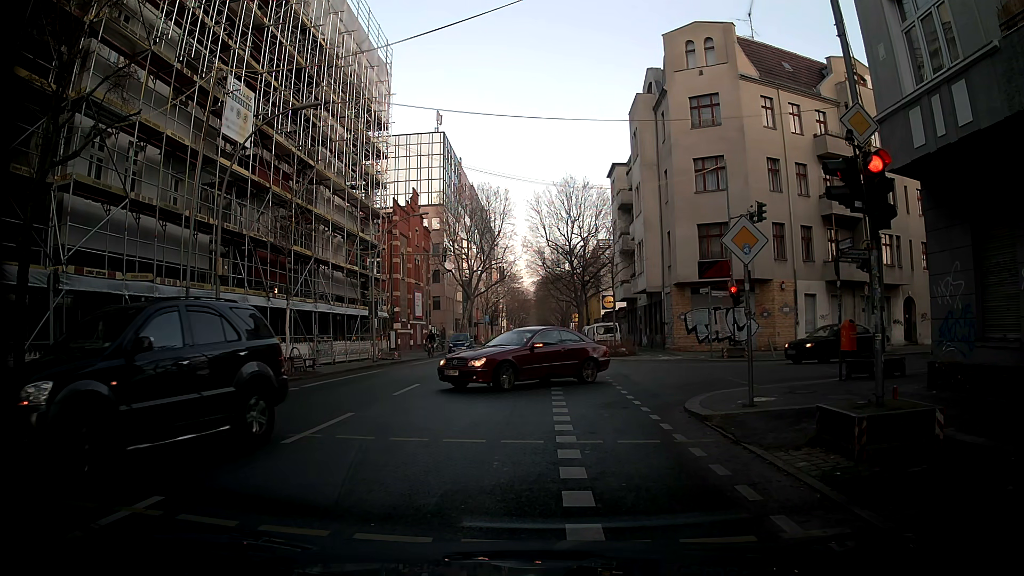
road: tertiary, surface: asphalt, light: Day
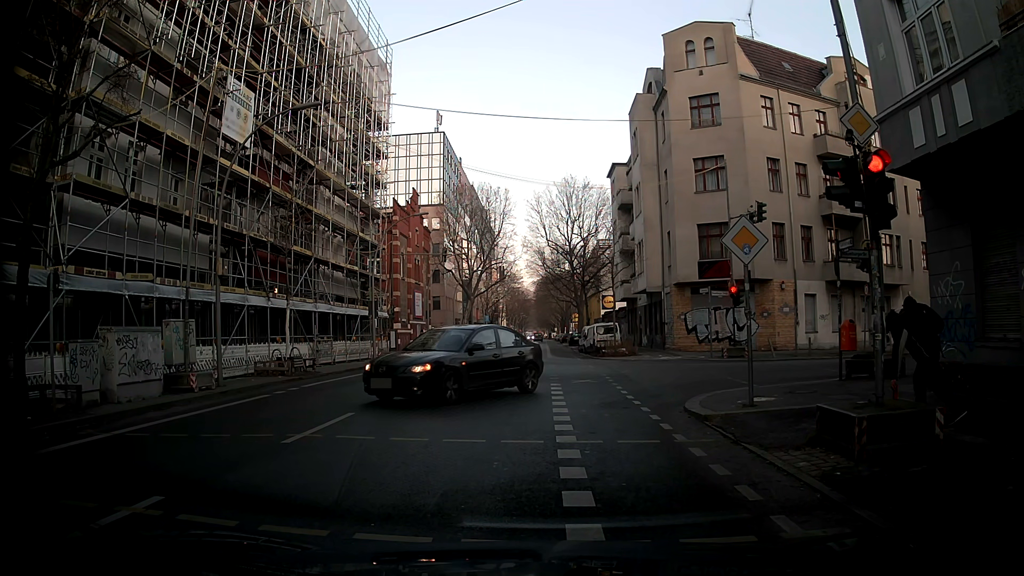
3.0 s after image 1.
(0.0, 0.0) m; 0°
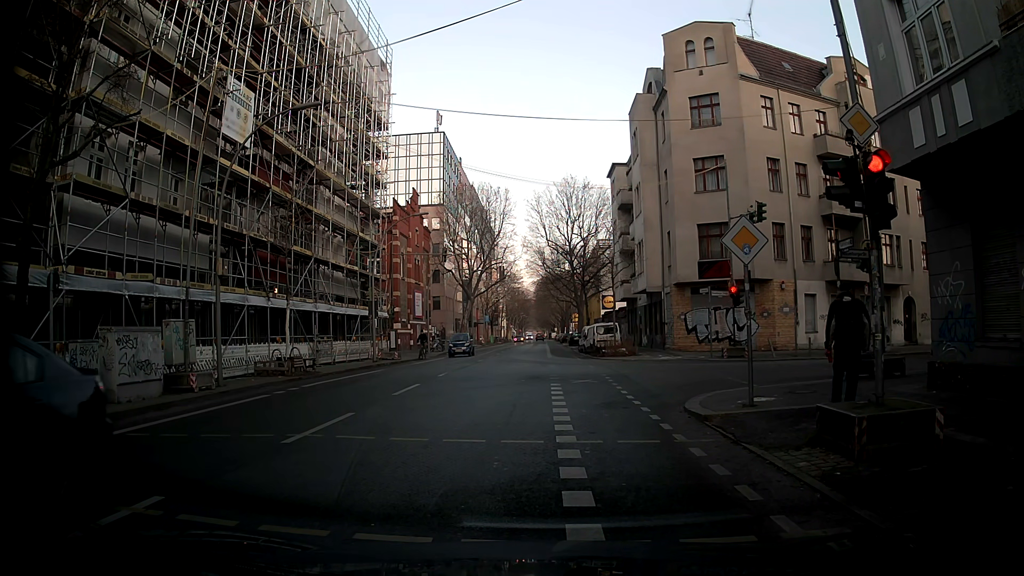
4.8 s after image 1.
(0.0, 0.0) m; 0°
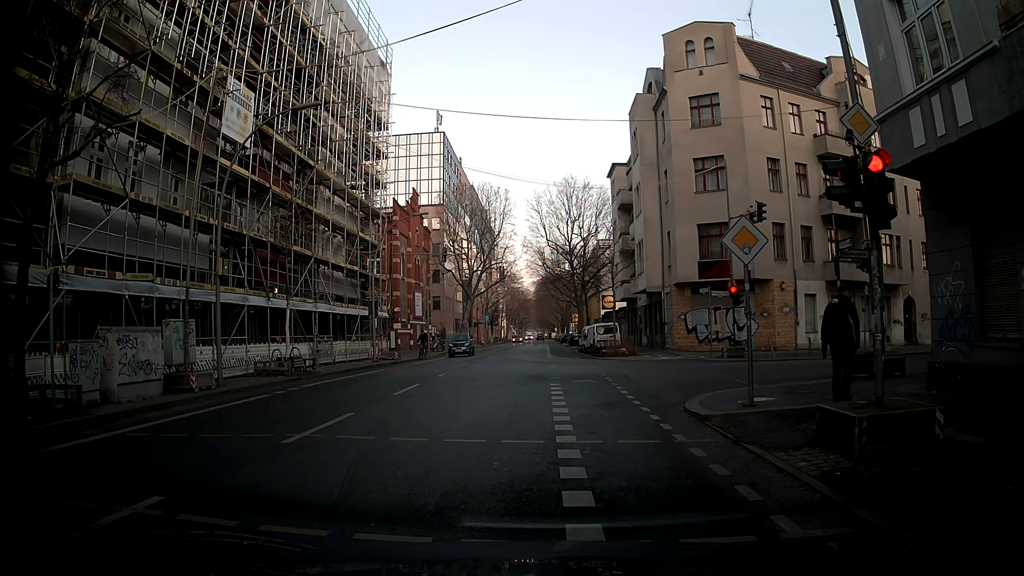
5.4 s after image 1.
(0.0, 0.0) m; 0°
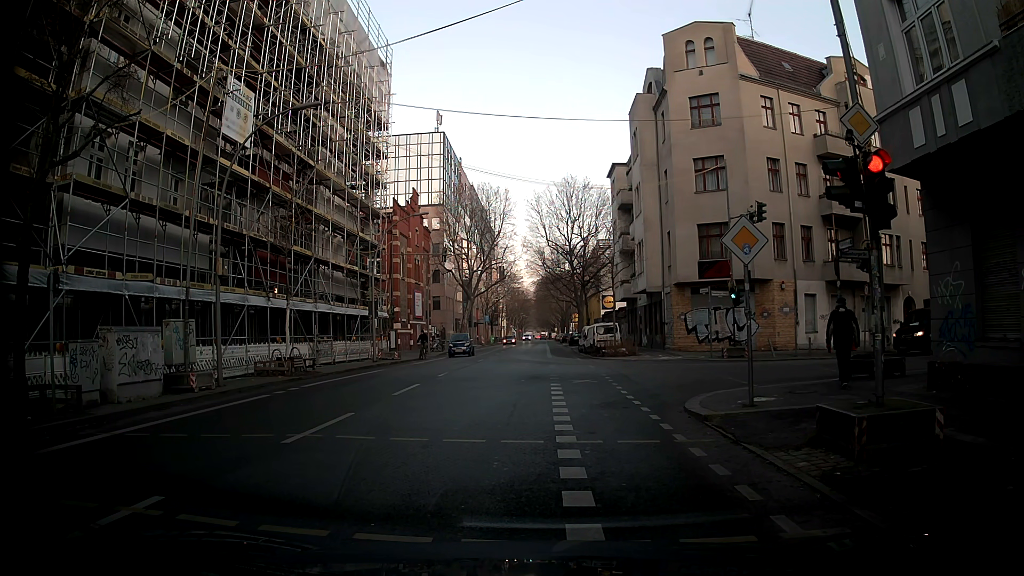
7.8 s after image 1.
(0.0, 0.0) m; 0°
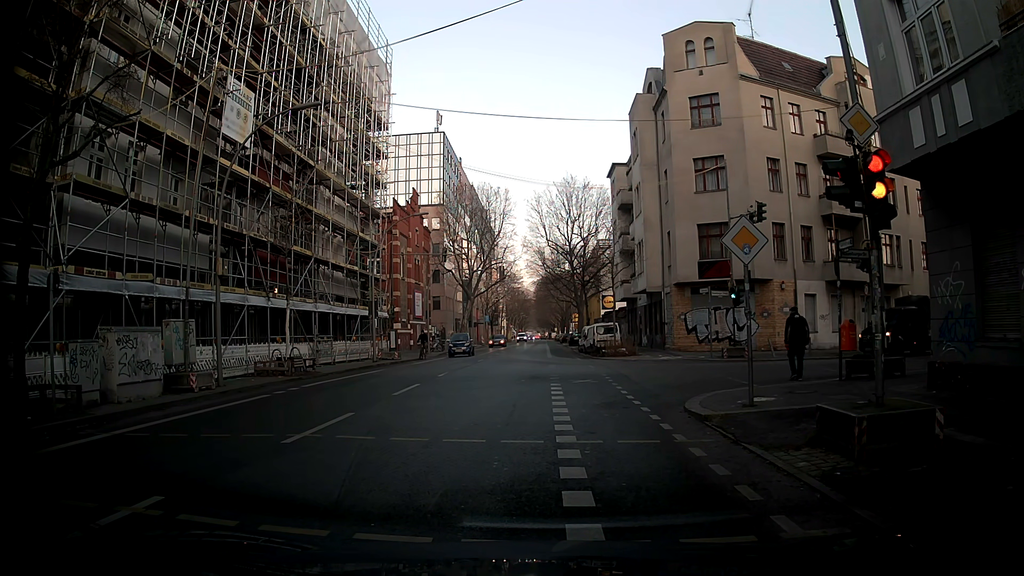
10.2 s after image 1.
(0.0, 0.0) m; 0°
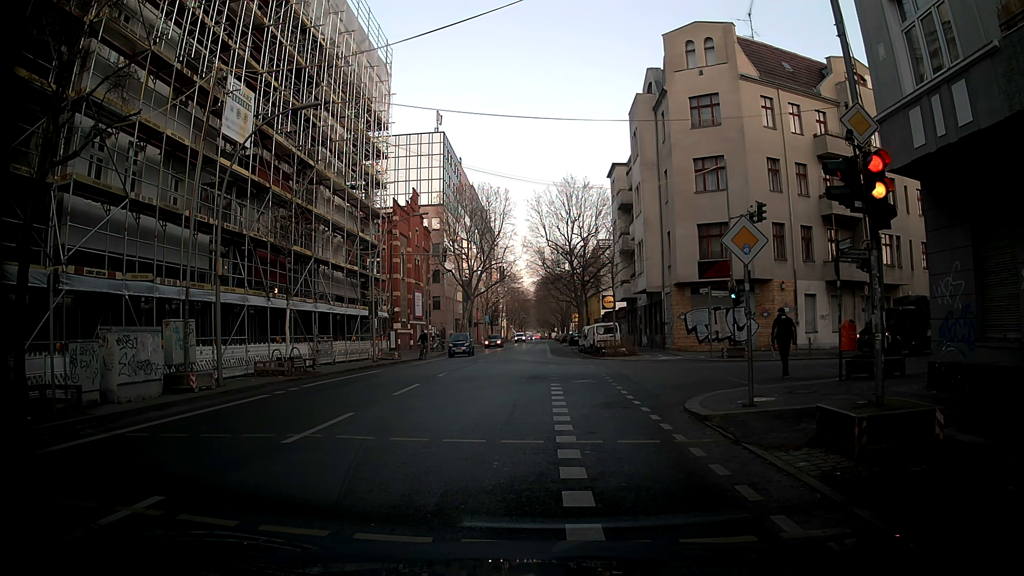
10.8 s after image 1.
(0.0, 0.0) m; 0°
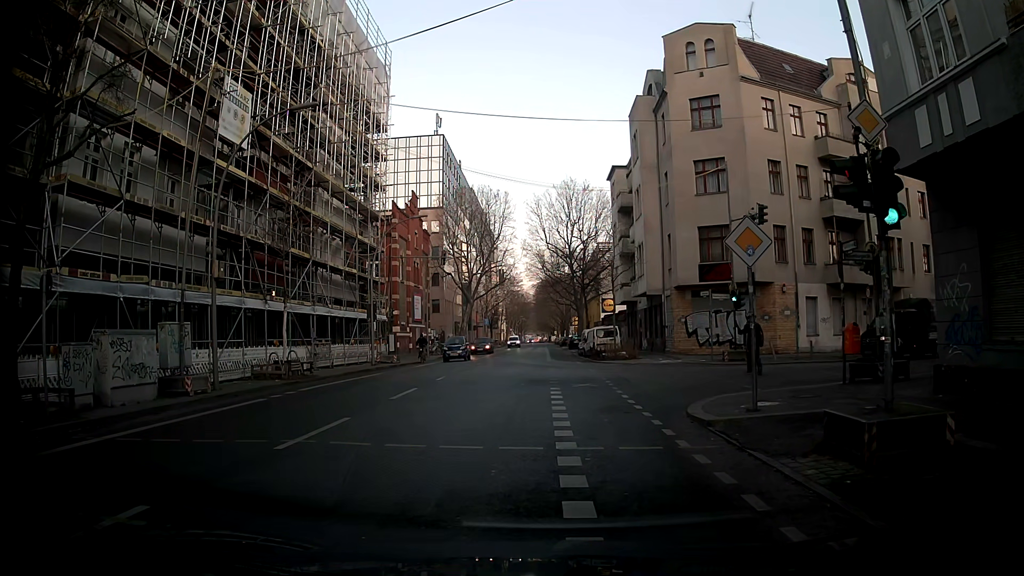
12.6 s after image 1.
(0.0, +0.3) m; 0°
